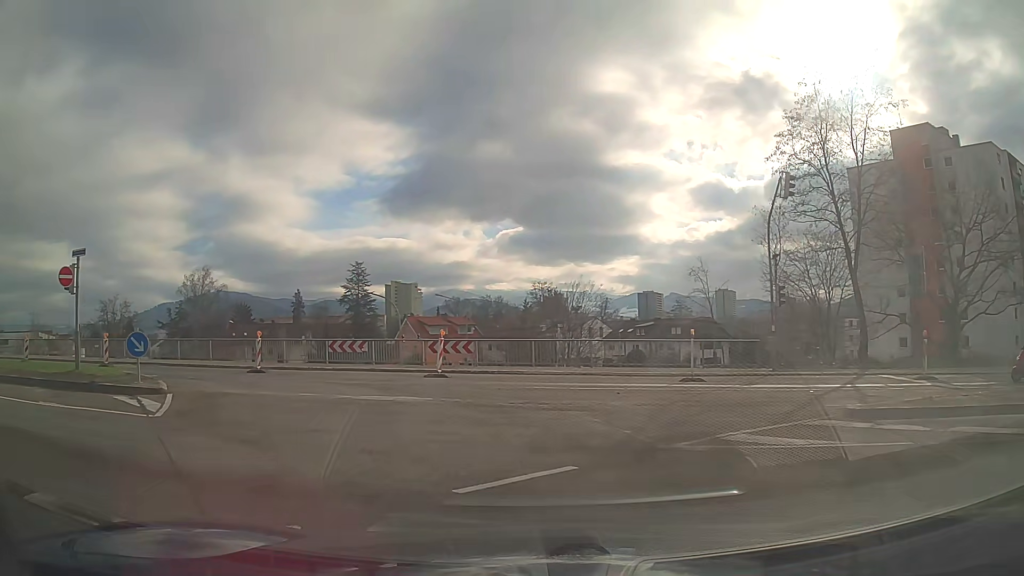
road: trunk_link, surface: asphalt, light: Day
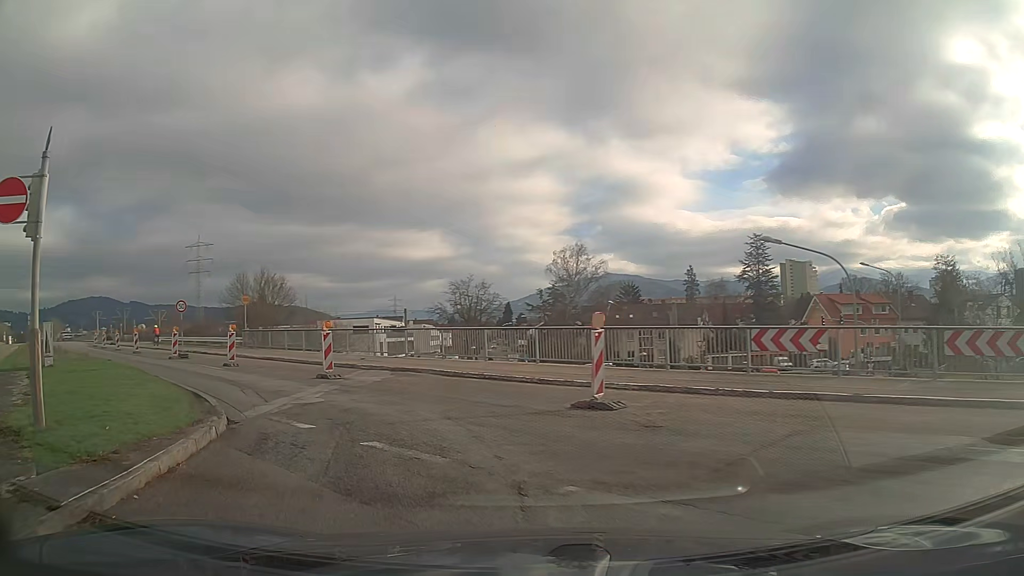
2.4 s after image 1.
(-4.3, +14.3) m; -34°
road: secondary_link
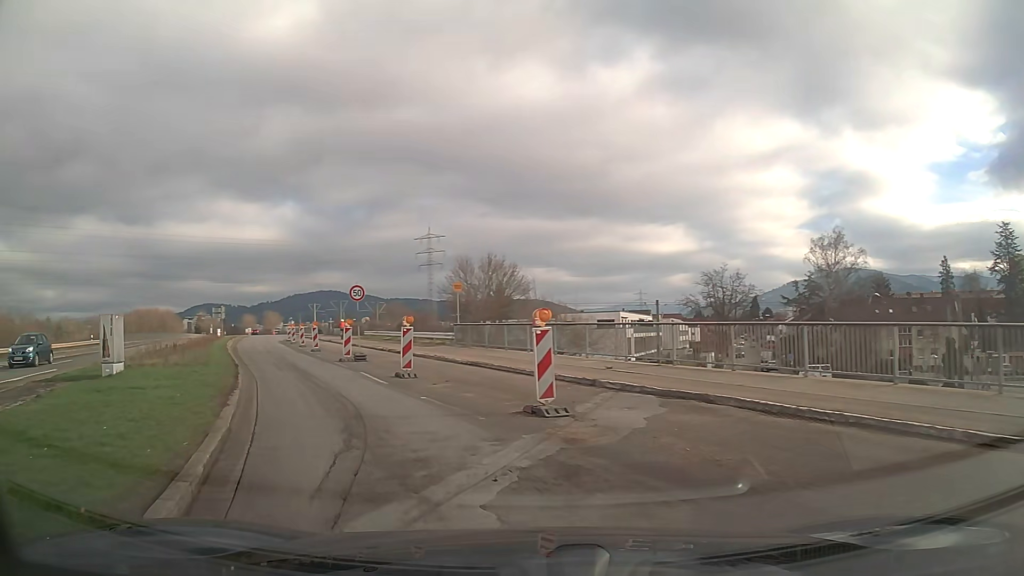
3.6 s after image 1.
(-1.7, +8.5) m; -20°
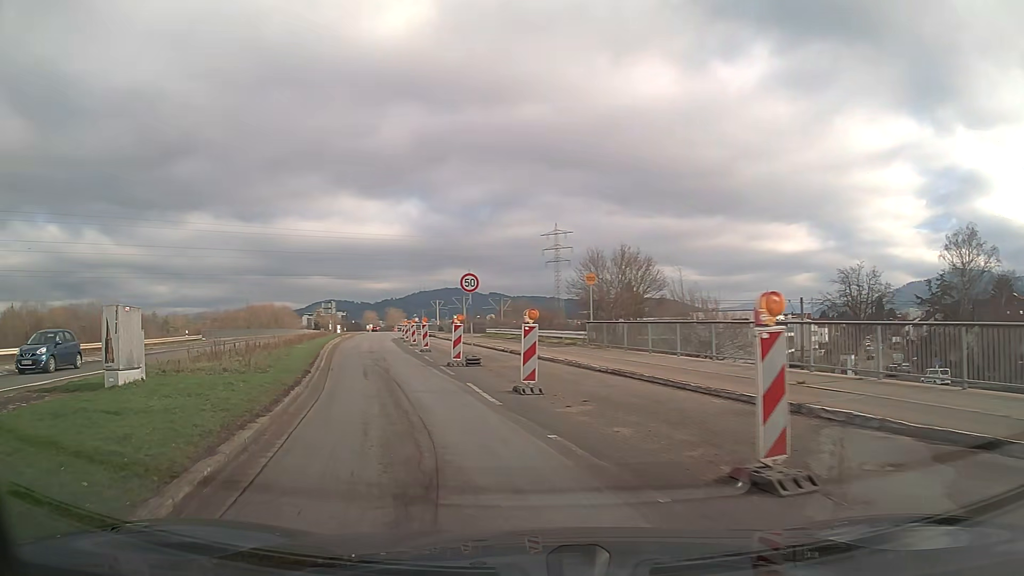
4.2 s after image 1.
(-0.5, +4.6) m; -12°
